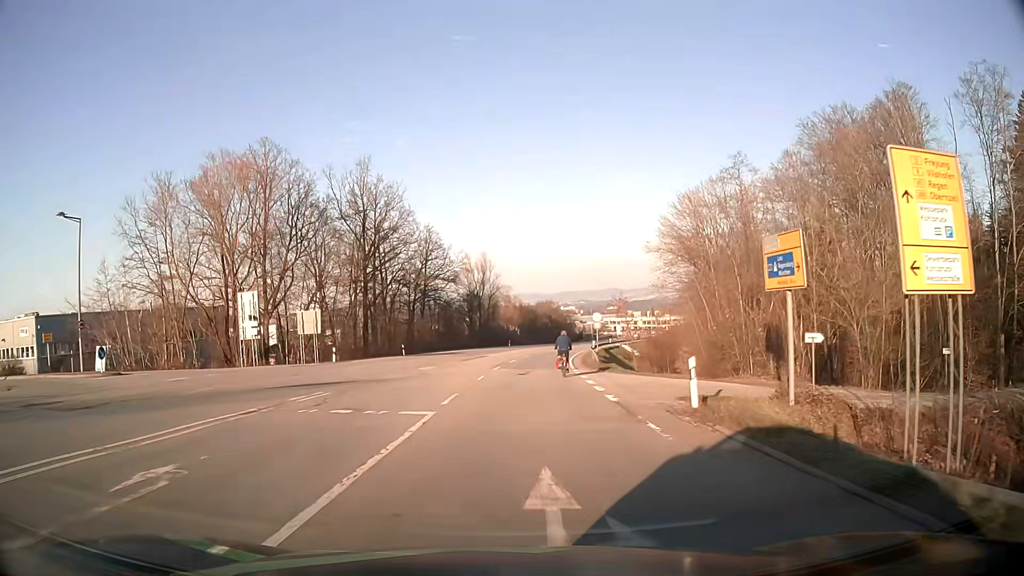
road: secondary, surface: asphalt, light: Day
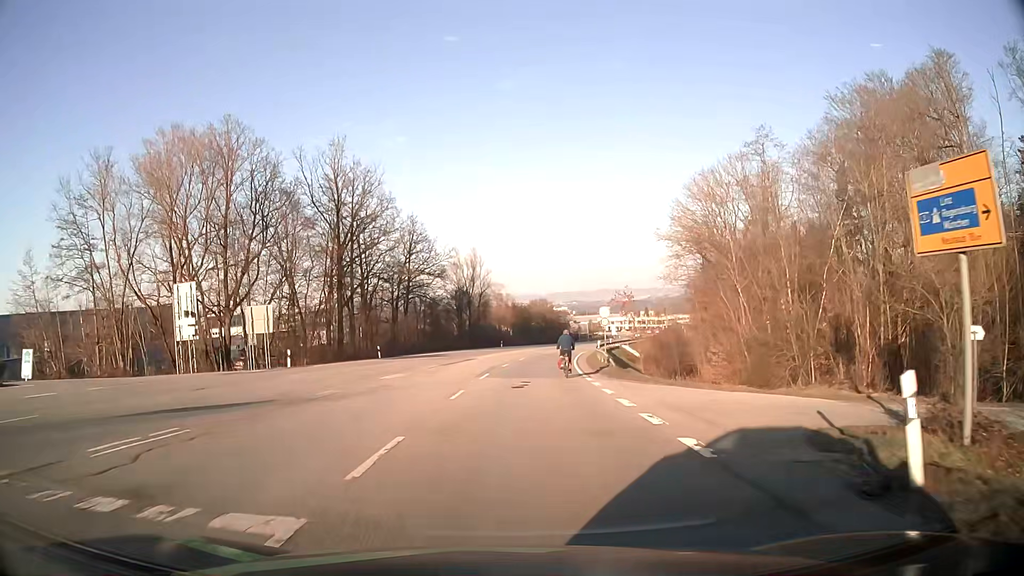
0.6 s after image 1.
(+0.1, +8.3) m; +1°
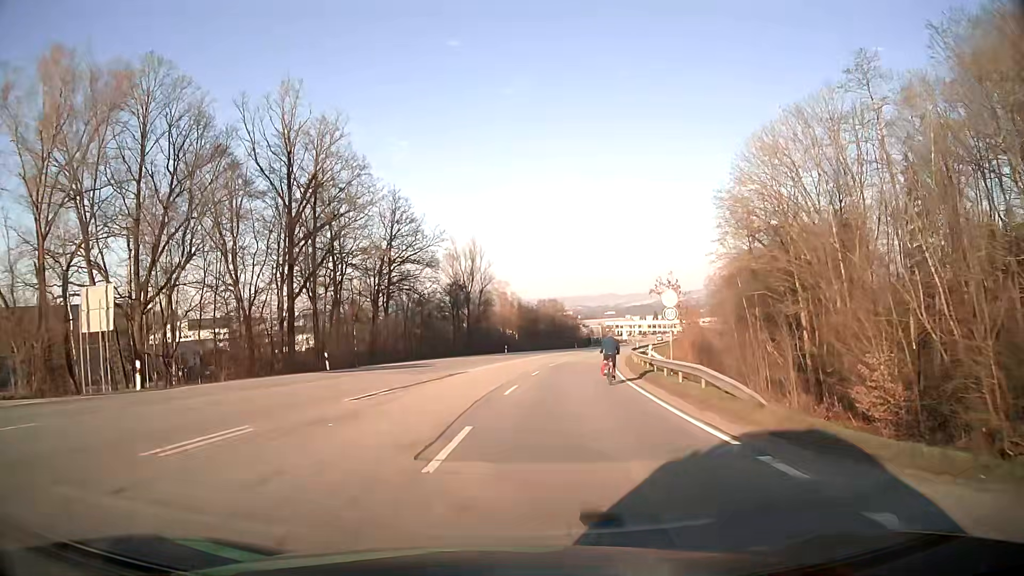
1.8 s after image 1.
(0.0, +17.2) m; 0°
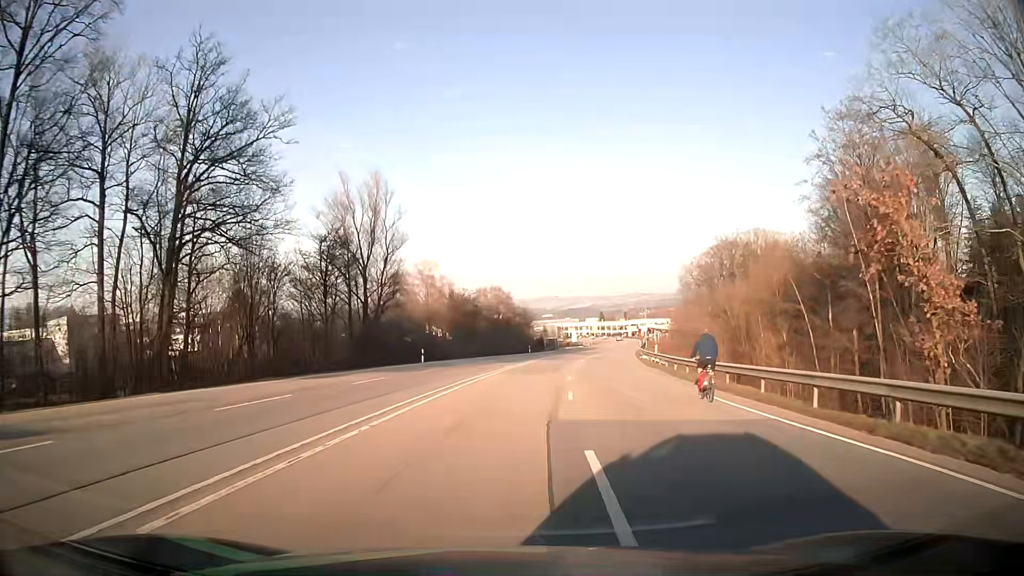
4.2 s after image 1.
(+1.2, +36.7) m; +5°
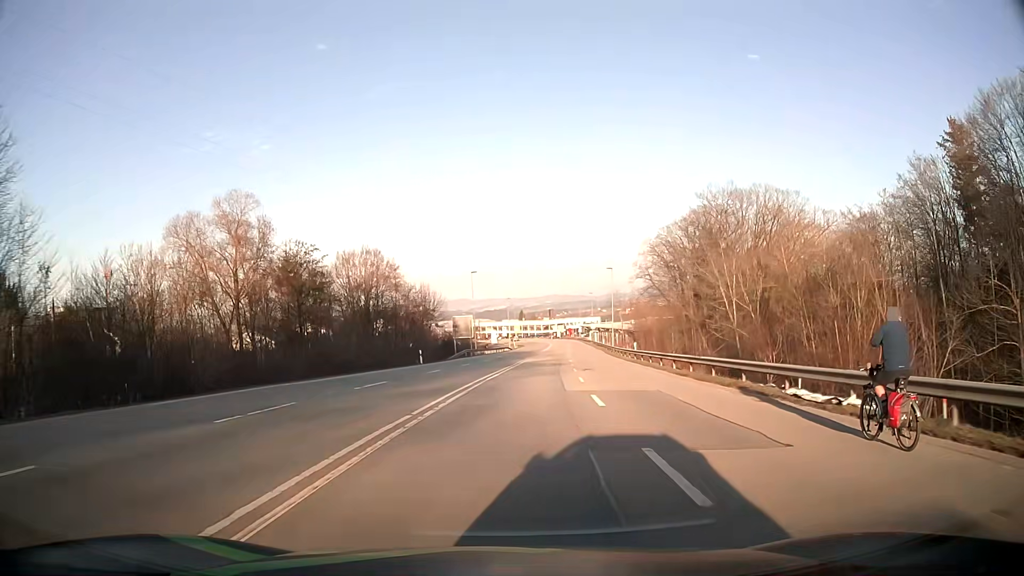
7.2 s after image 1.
(+3.3, +46.0) m; +7°
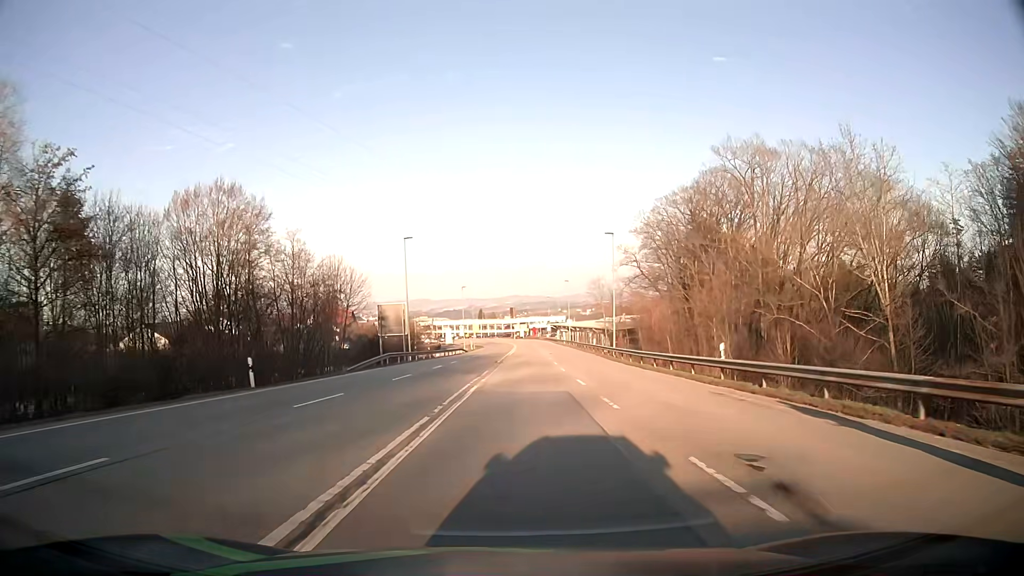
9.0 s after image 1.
(+0.9, +27.5) m; +4°
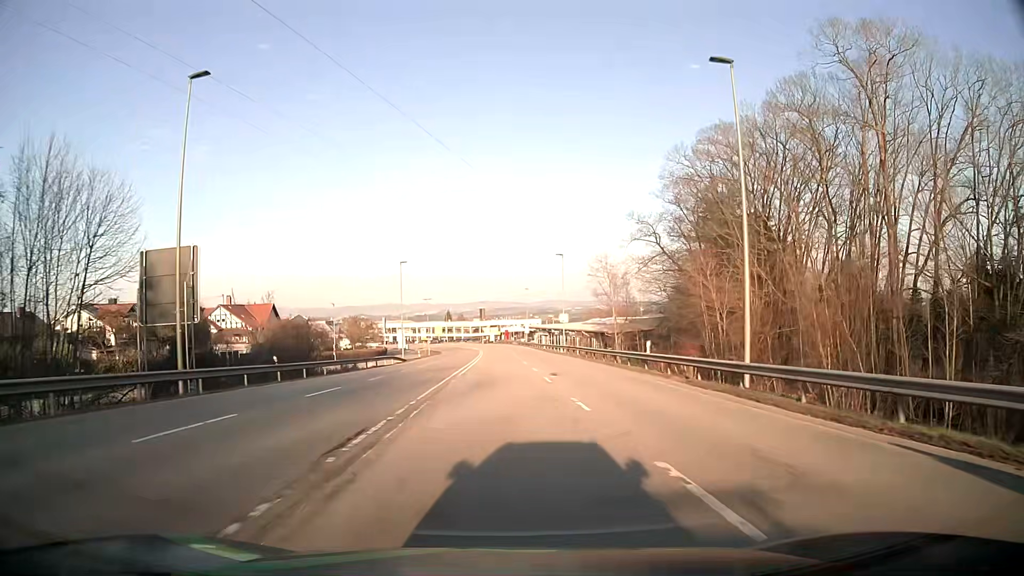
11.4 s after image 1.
(+1.1, +36.7) m; +3°
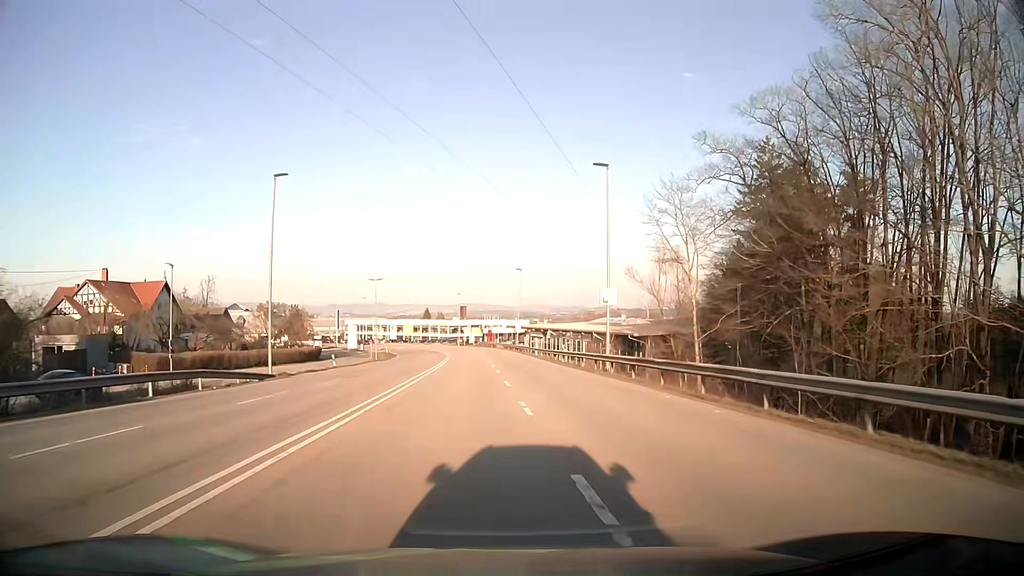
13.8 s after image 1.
(+0.2, +36.8) m; +1°
(0, +10) (0, +20) (0, +30) (0, +40) (0, +50) (0, +60) (-1, +70) (-2, +80) (-3, +90) (-4, +100) m
